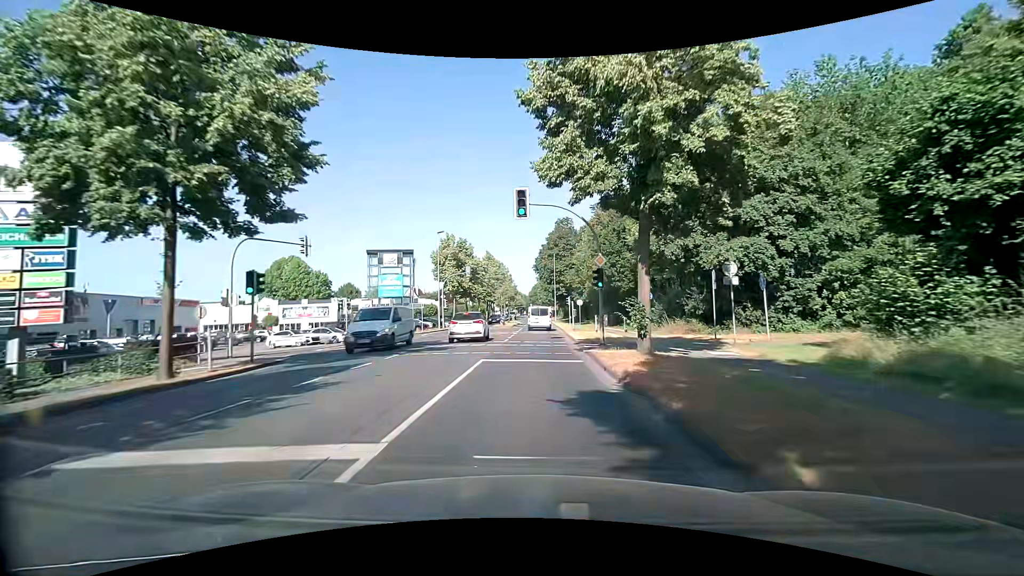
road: secondary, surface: asphalt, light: Day
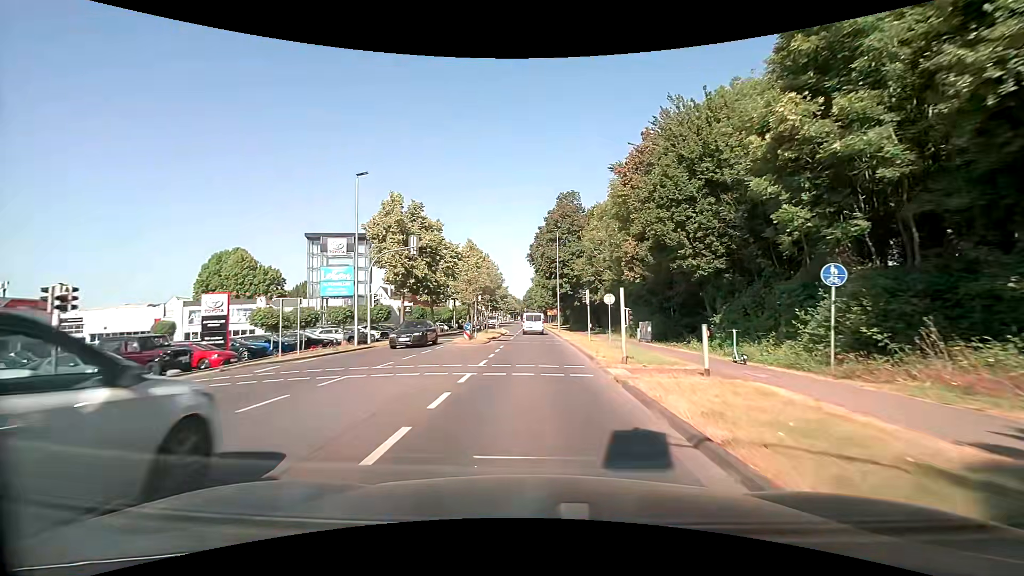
(0.0, +22.9) m; 0°
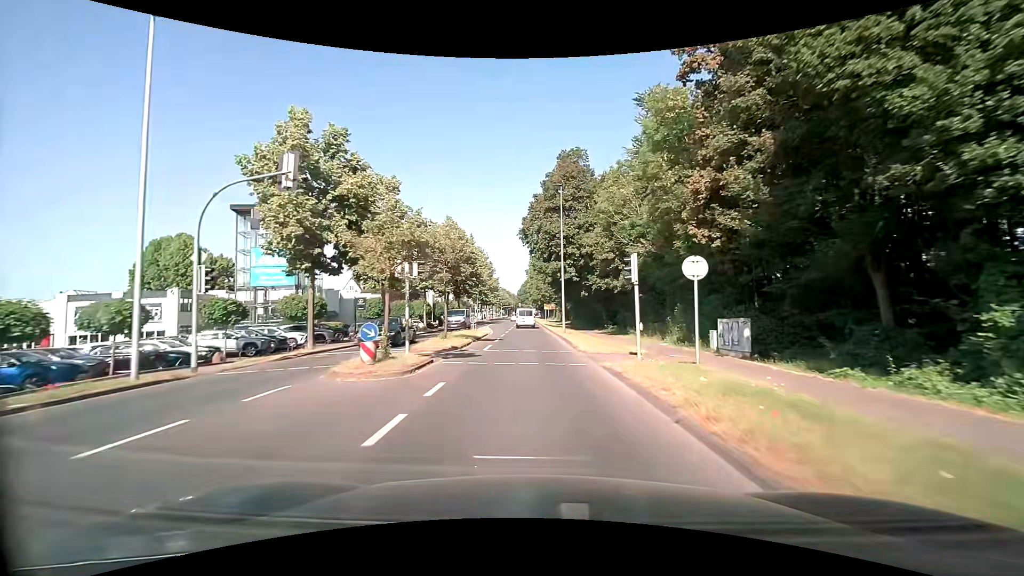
(+0.1, +15.7) m; +1°
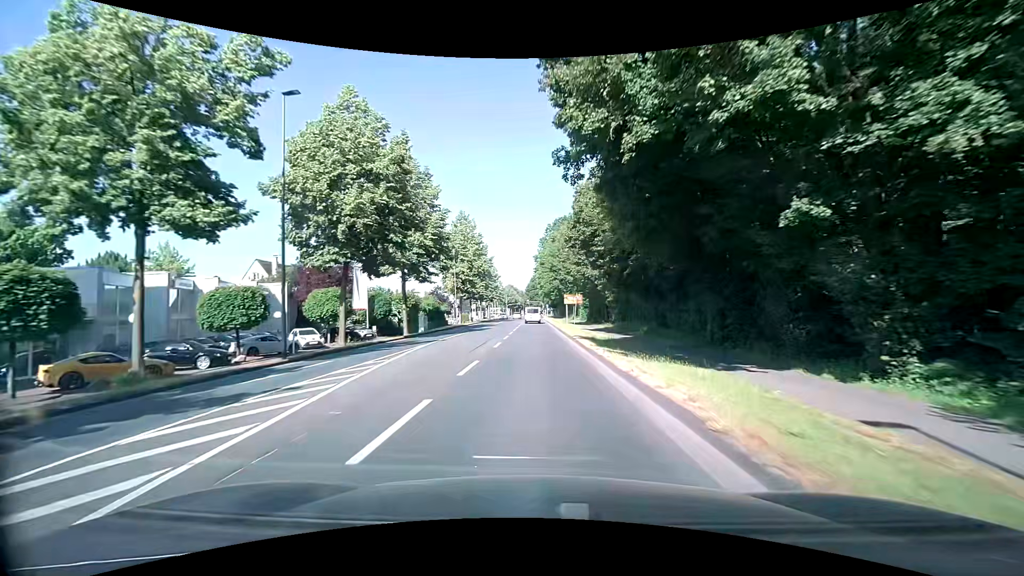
(-0.4, +39.2) m; -1°
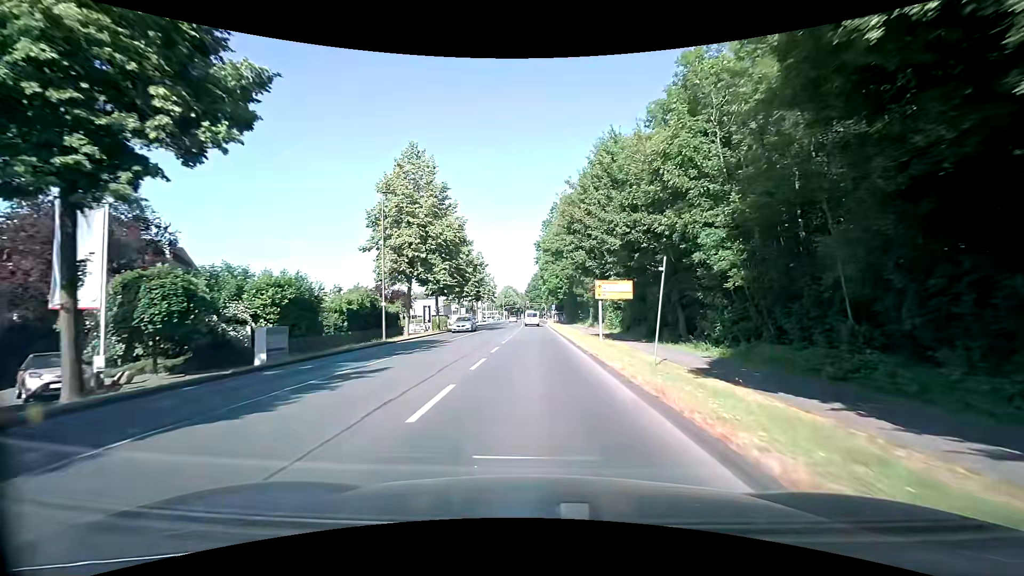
(+0.2, +30.9) m; 0°
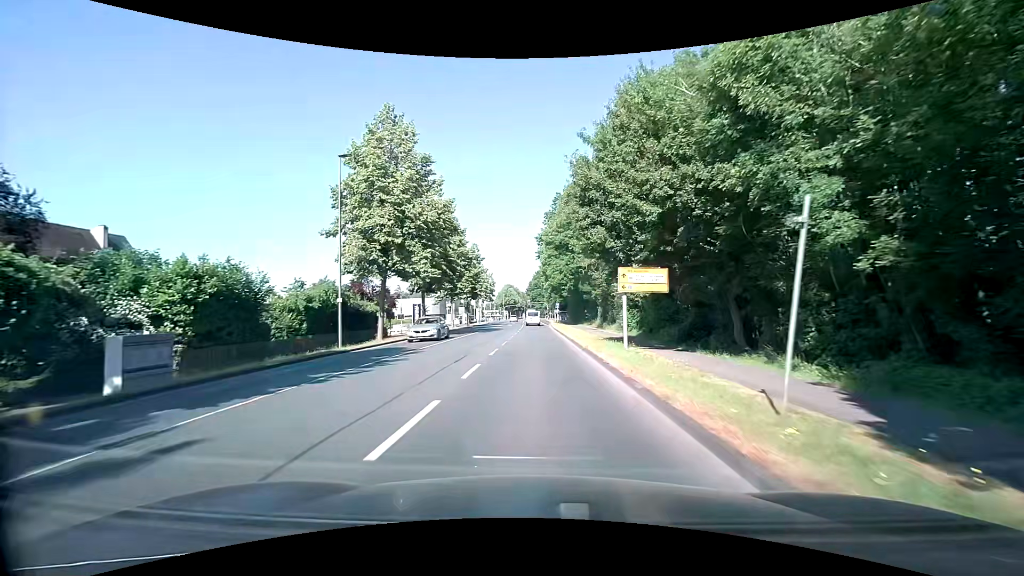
(0.0, +7.7) m; 0°
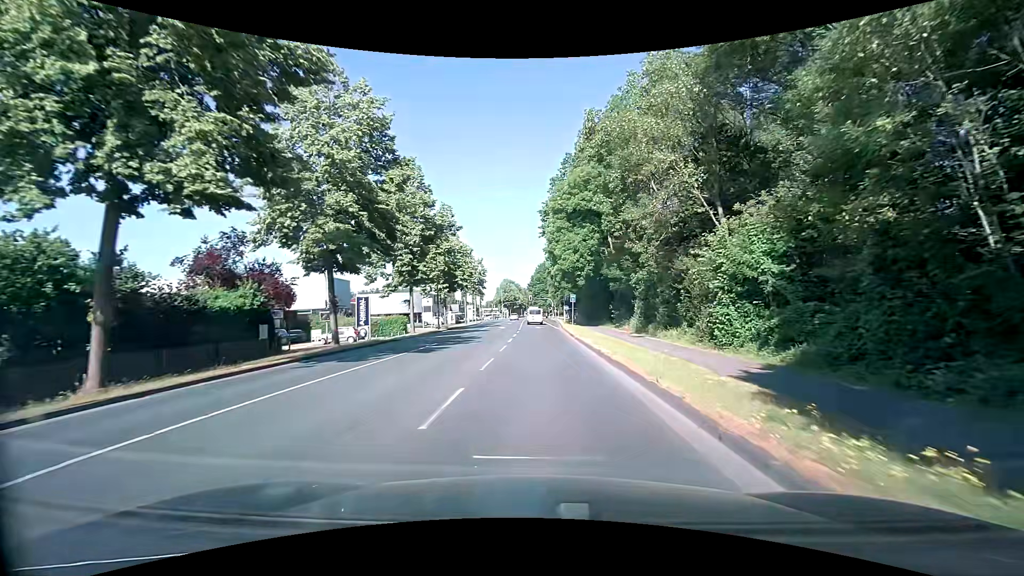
(-0.2, +23.0) m; -1°
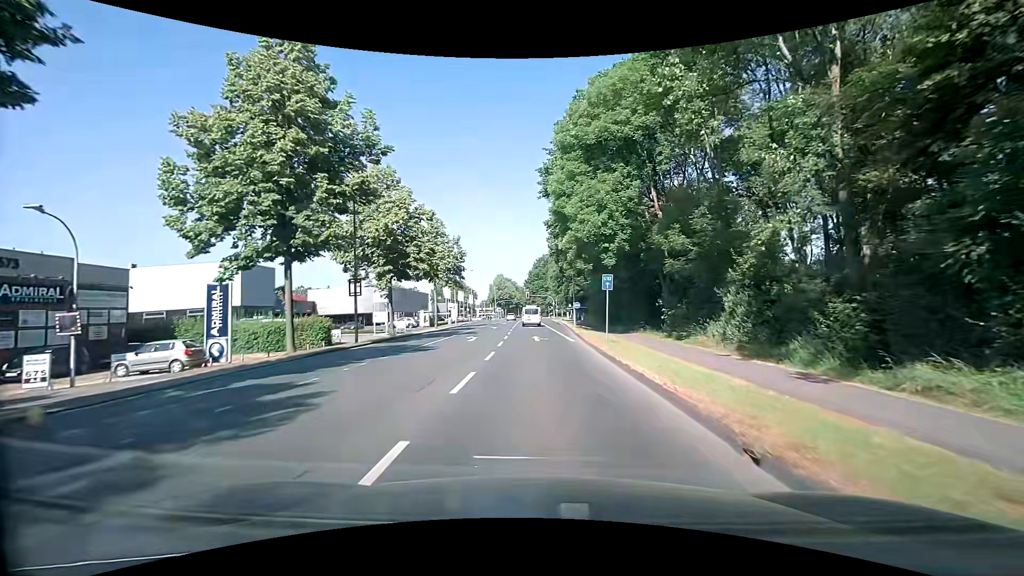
(+0.2, +21.3) m; 0°
